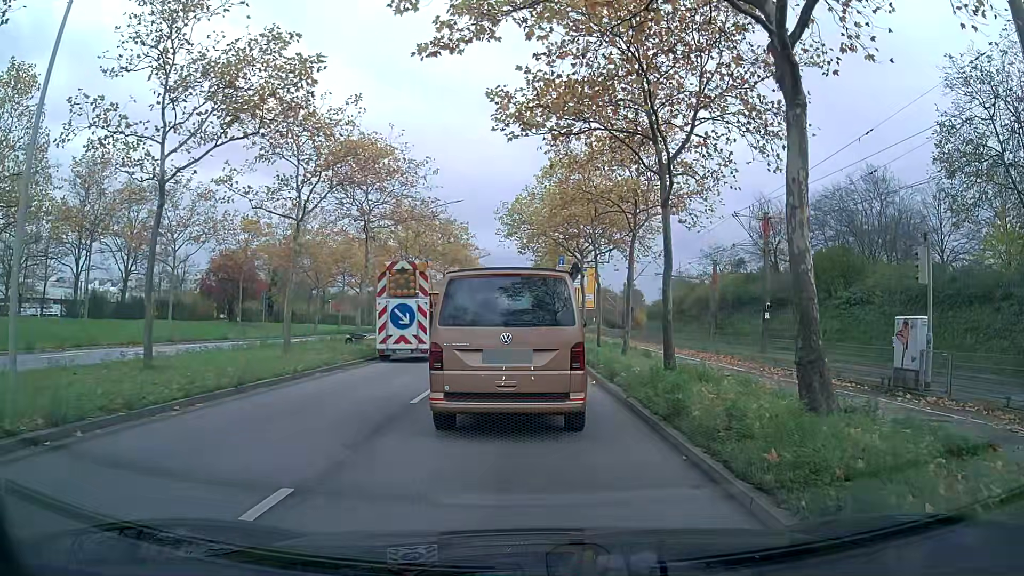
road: primary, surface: asphalt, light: Day
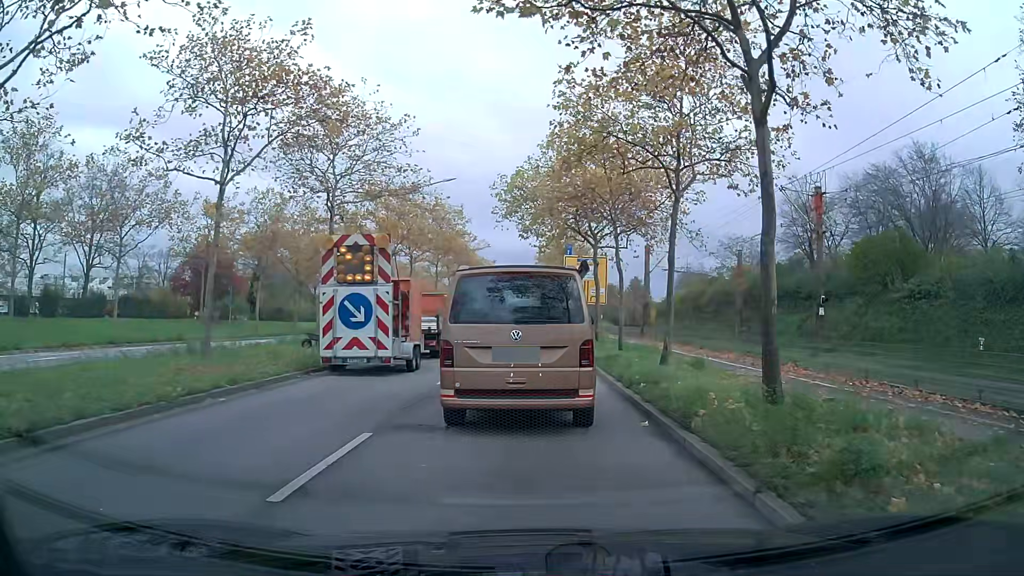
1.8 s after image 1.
(0.0, +6.6) m; 0°
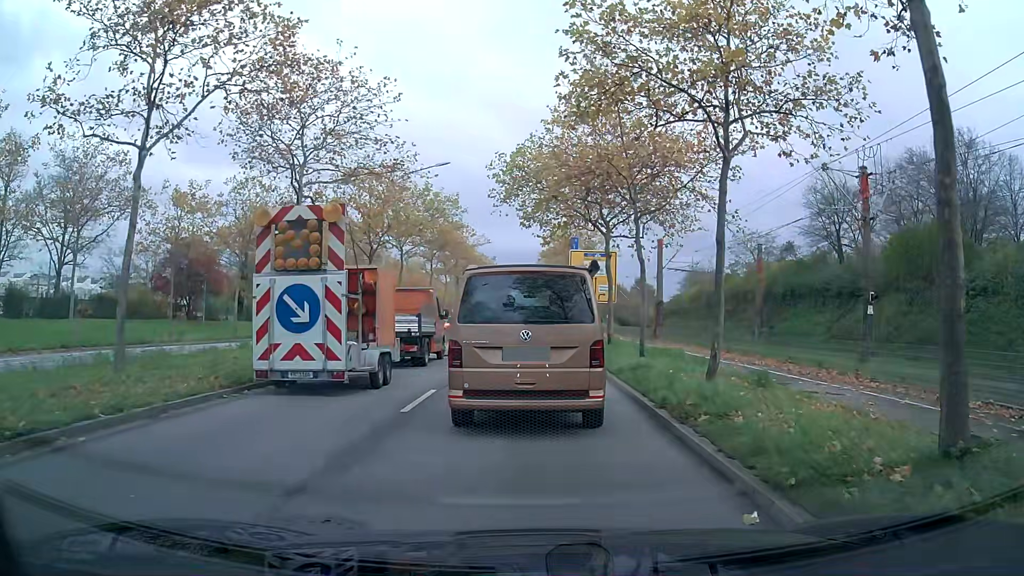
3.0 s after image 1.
(0.0, +4.2) m; 0°
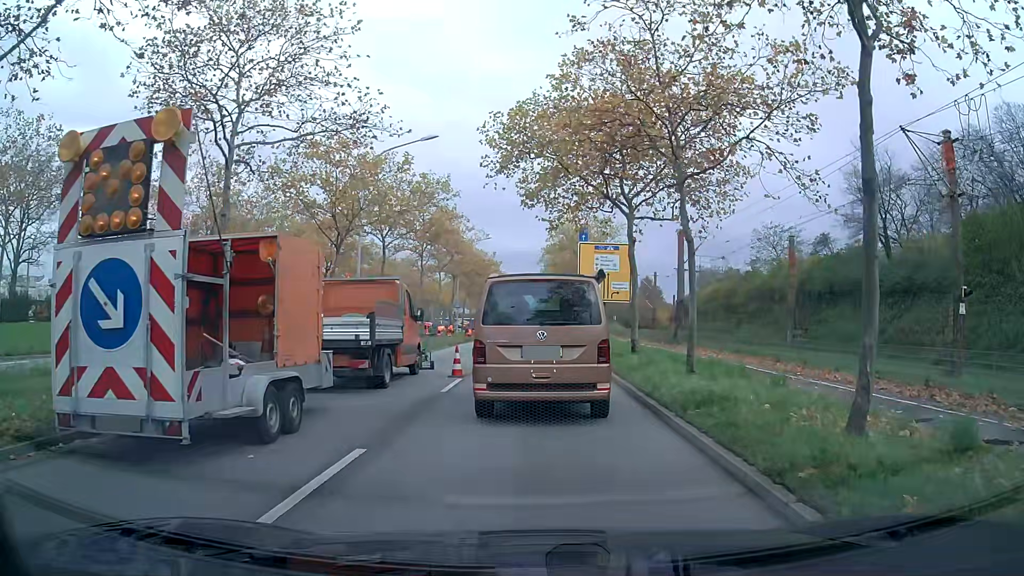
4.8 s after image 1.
(0.0, +5.9) m; 0°
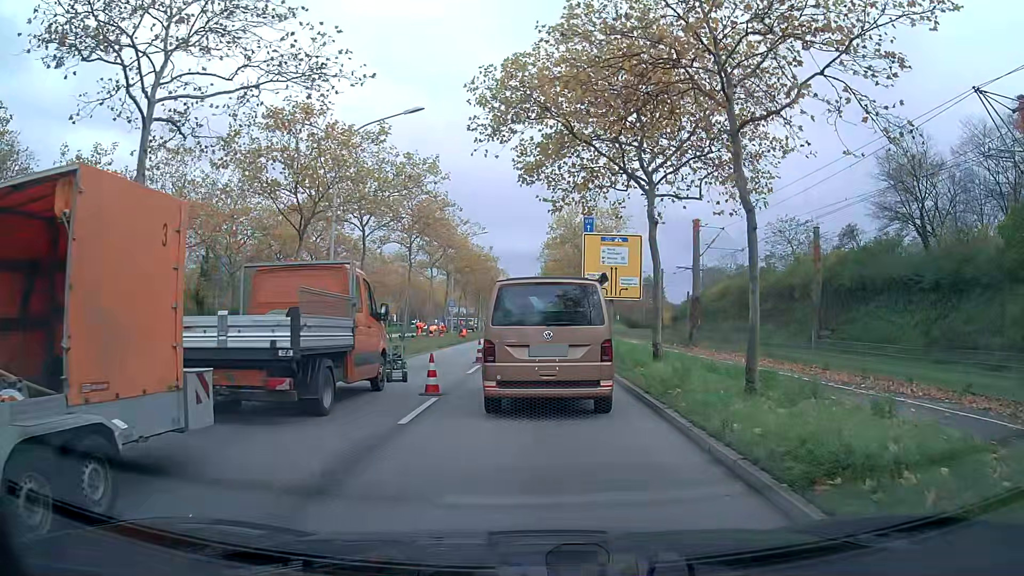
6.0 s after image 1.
(0.0, +4.2) m; 0°
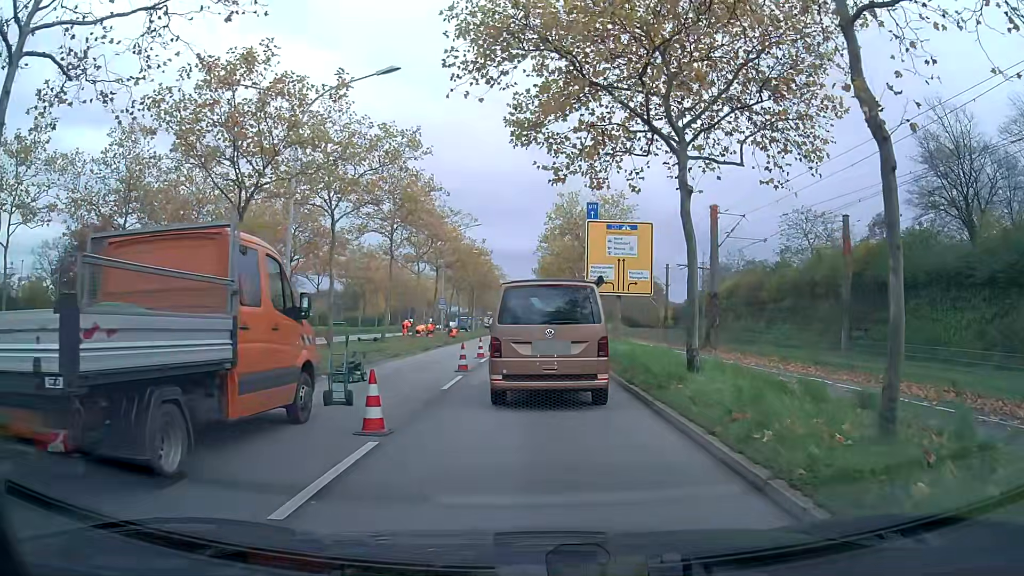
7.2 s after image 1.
(0.0, +4.5) m; 0°
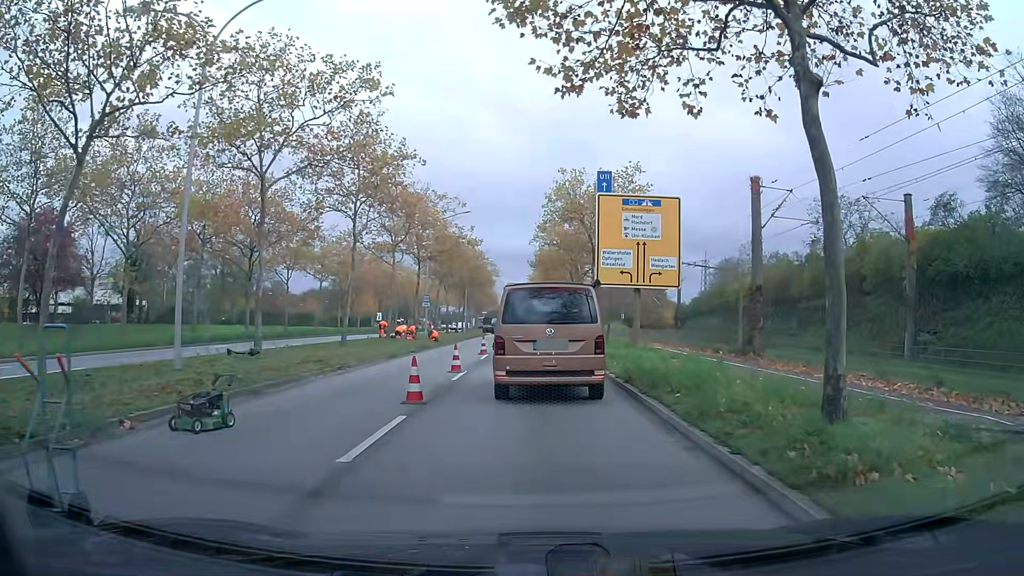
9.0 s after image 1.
(0.0, +7.1) m; 0°
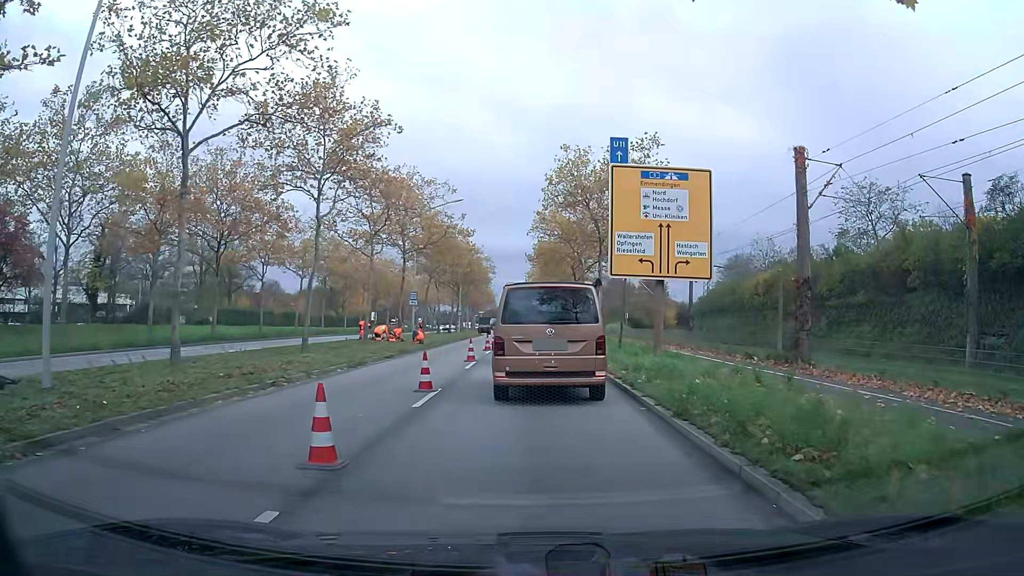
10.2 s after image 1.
(0.0, +5.0) m; 0°
(0, +10) (0, +20) (0, +30) (0, +40) (0, +50) (0, +60) (0, +70) (0, +80) (0, +90) (0, +100) m
